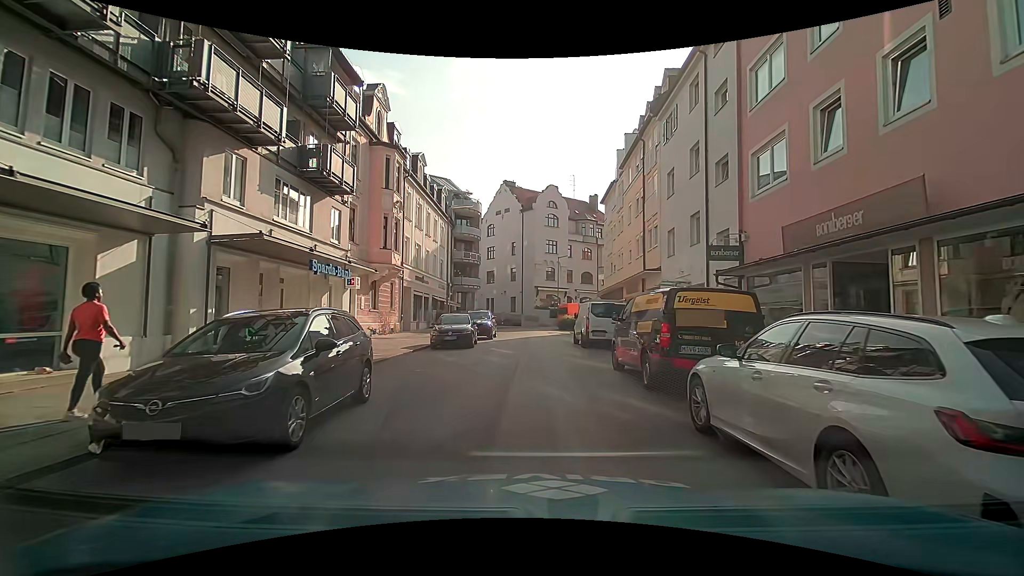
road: residential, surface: asphalt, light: Day
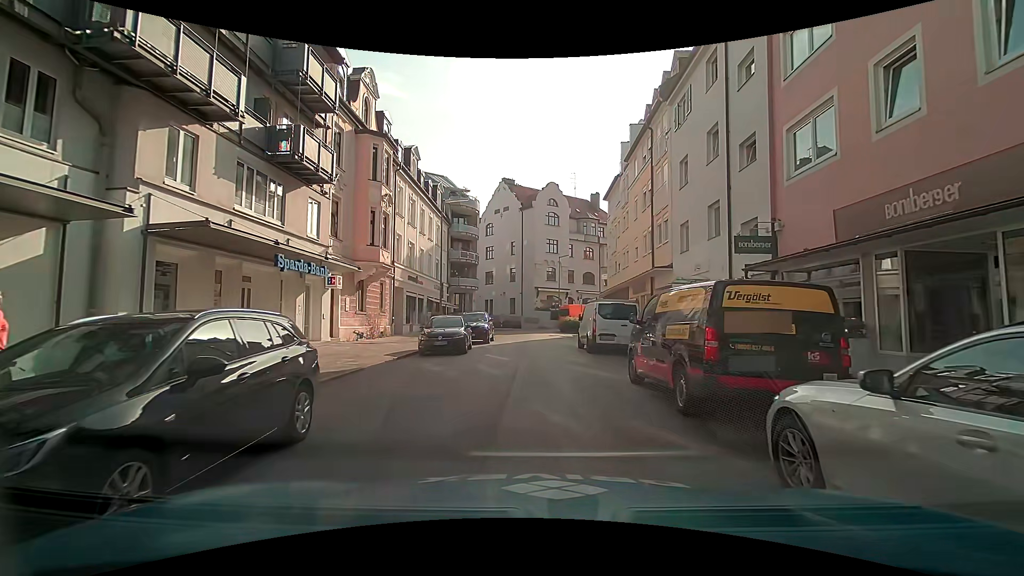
(+0.1, +2.3) m; +2°
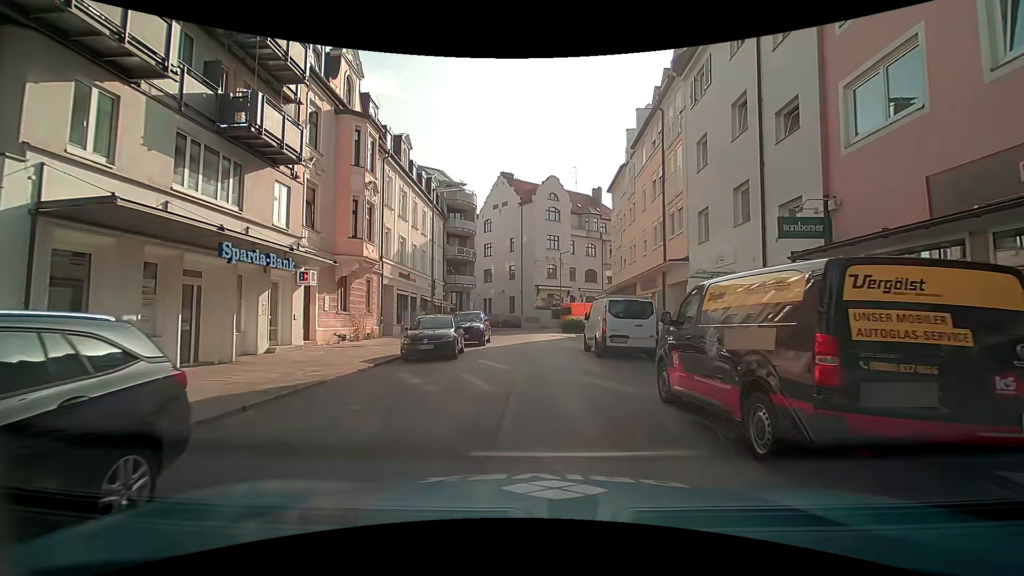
(0.0, +2.5) m; 0°
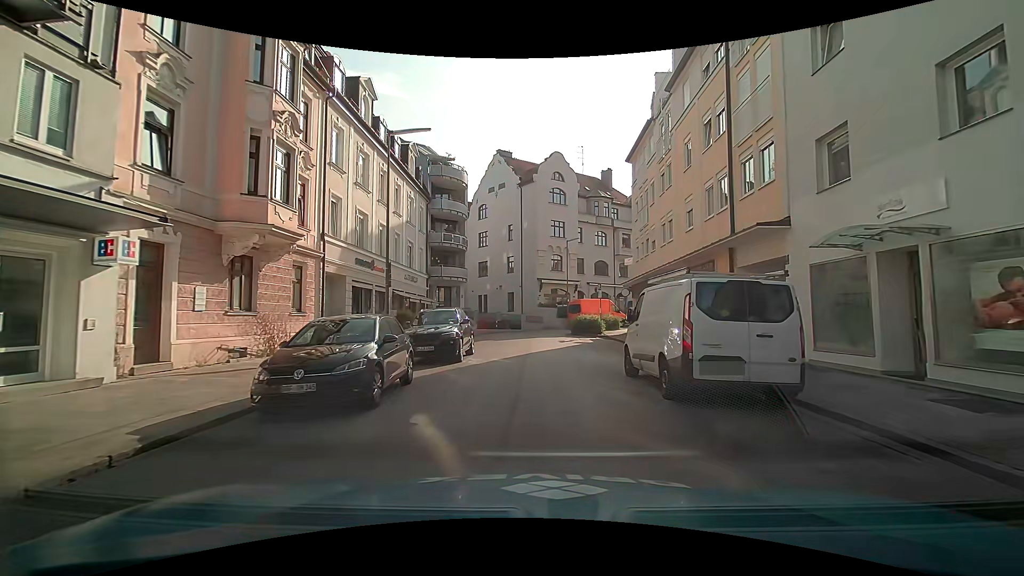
(+0.1, +8.5) m; +1°
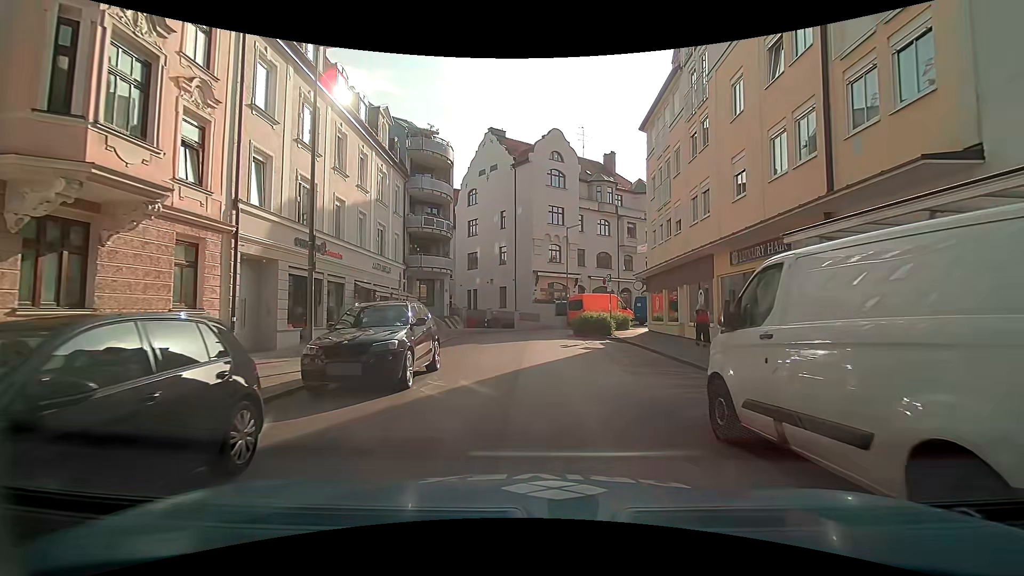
(-0.1, +5.8) m; -1°
